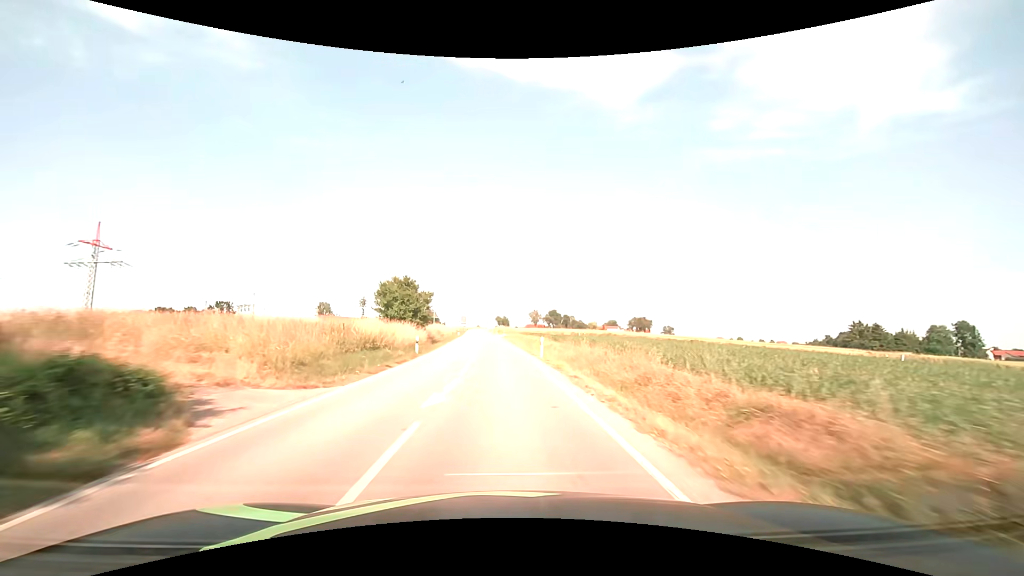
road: secondary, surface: asphalt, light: Day
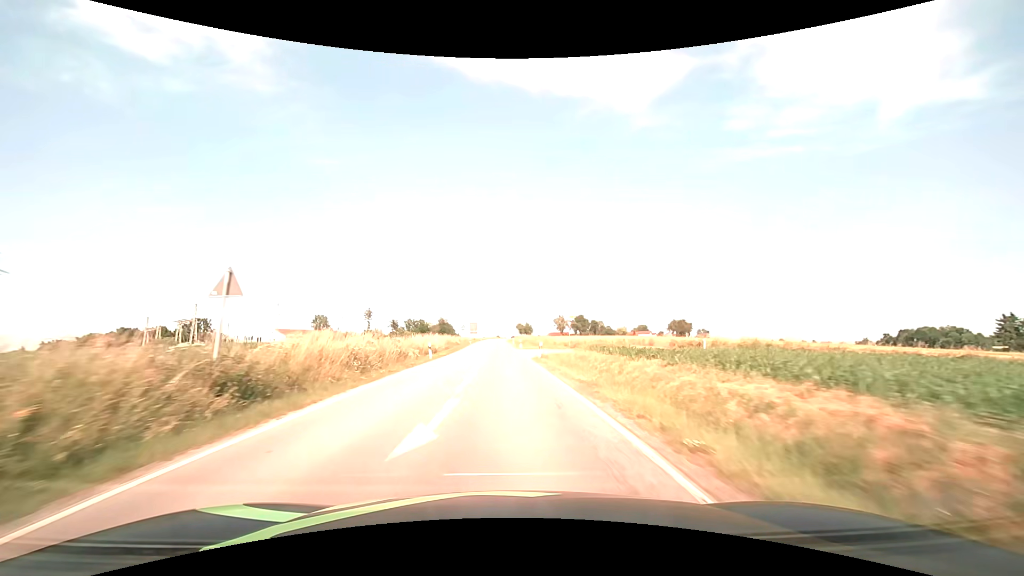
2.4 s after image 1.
(-1.2, +46.1) m; -2°
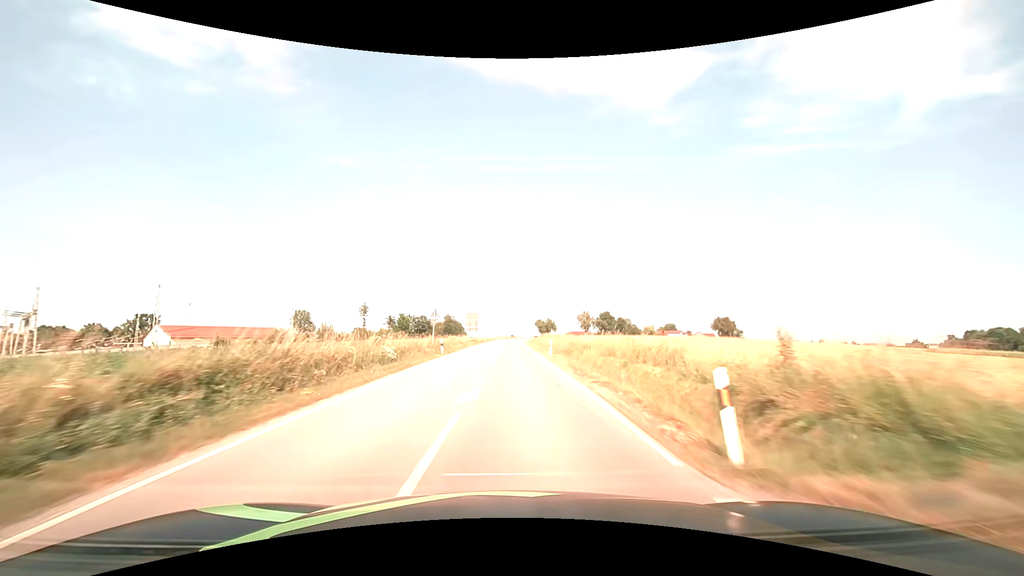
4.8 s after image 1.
(-0.9, +50.5) m; -2°
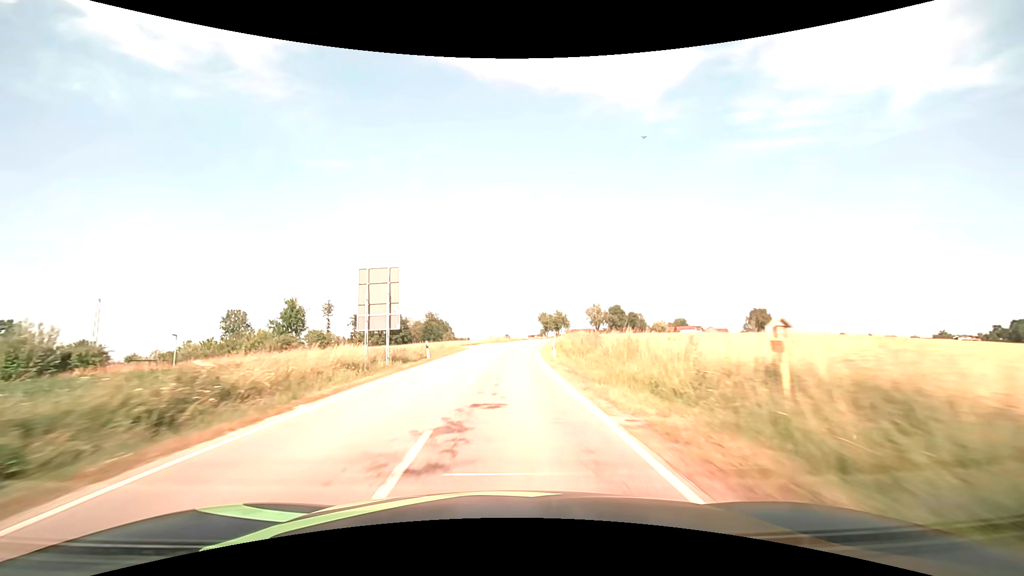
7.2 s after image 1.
(+0.4, +54.6) m; +1°
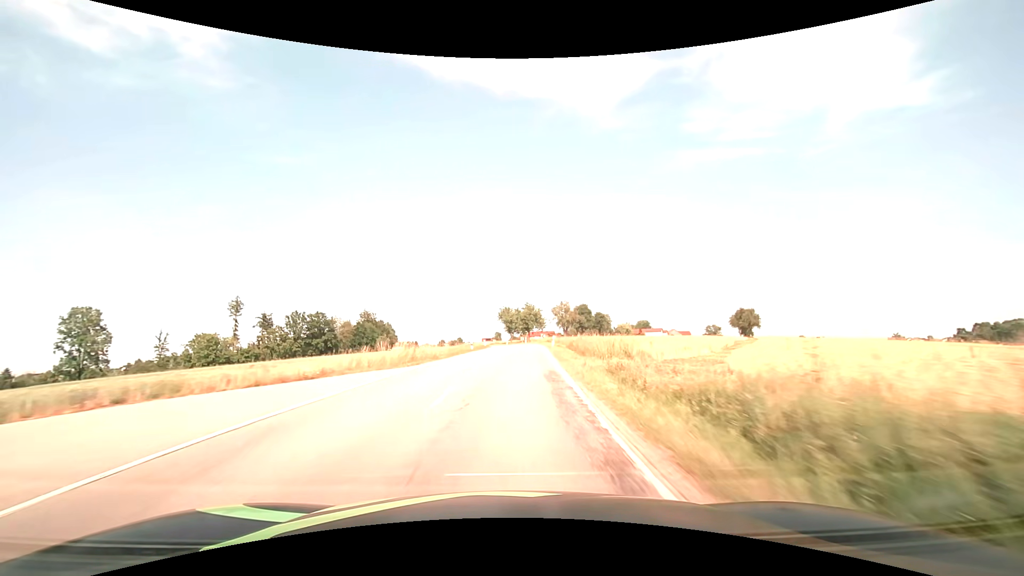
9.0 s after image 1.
(+1.1, +41.4) m; +5°
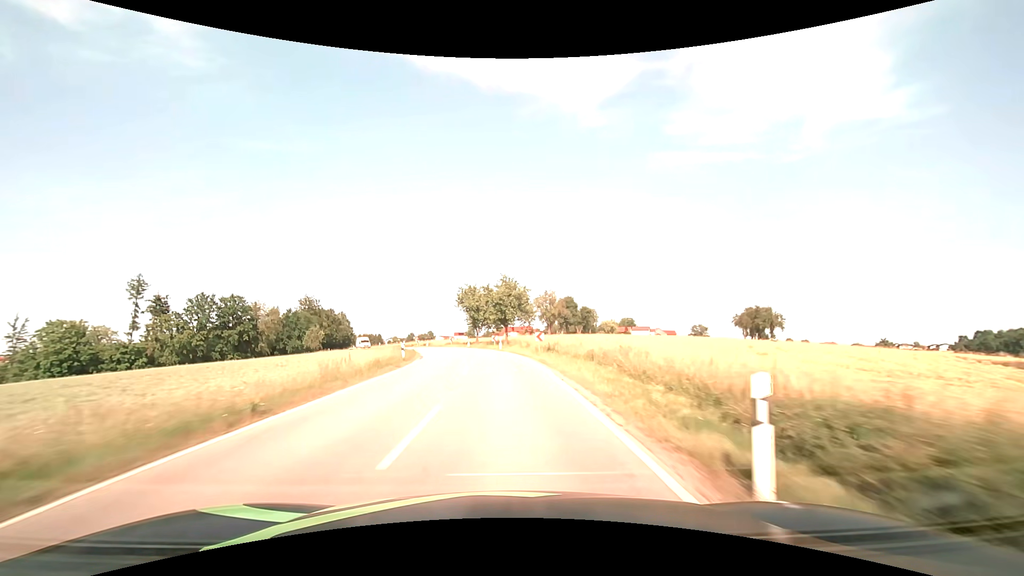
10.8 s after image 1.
(+1.7, +39.2) m; +3°
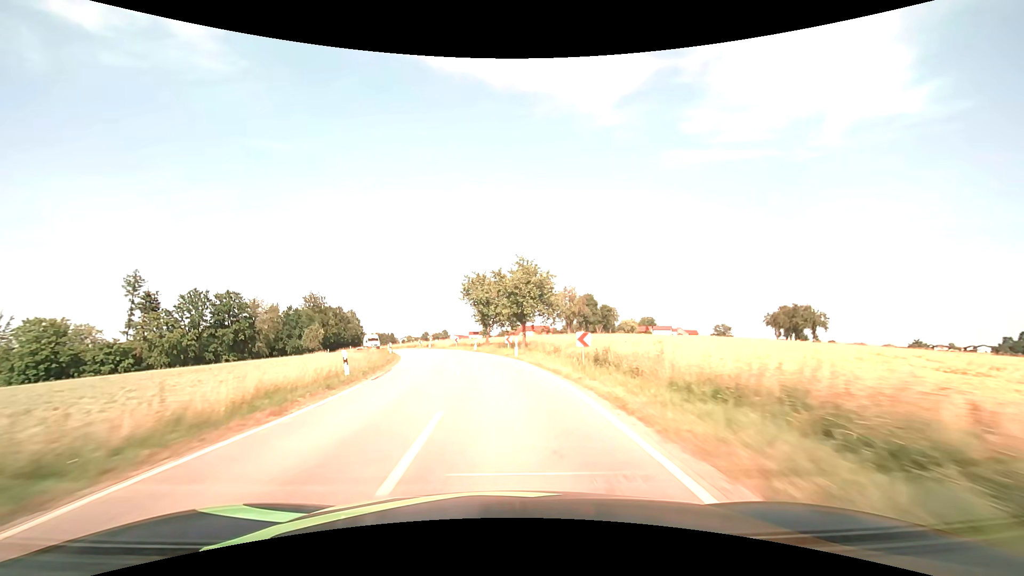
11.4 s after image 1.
(-0.2, +12.6) m; -2°
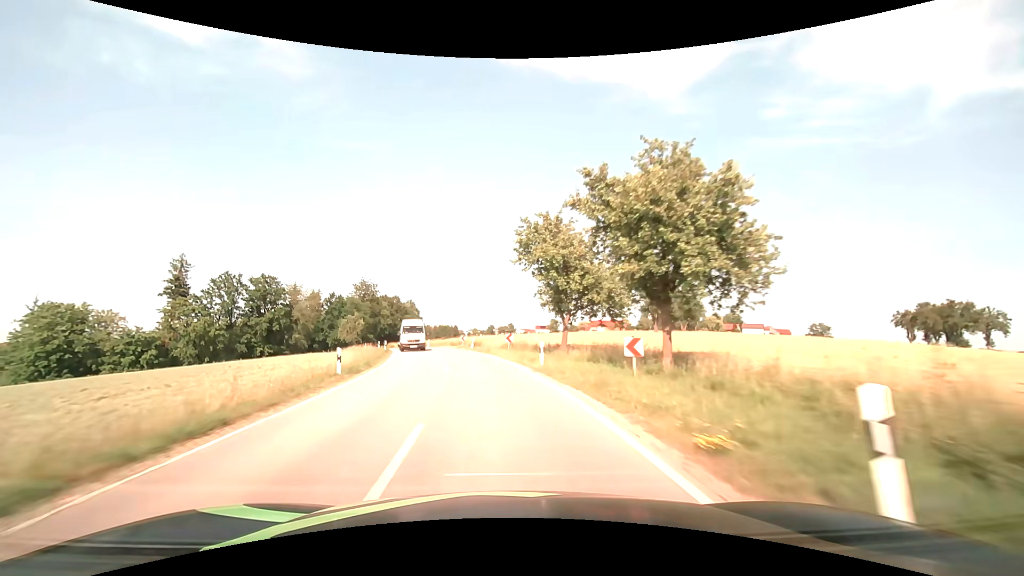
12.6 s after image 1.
(-1.4, +24.3) m; -7°
(0, +10) (-1, +20) (-3, +30) (-5, +40) (-7, +49) (-10, +59) (-13, +69) (-16, +78) (-19, +87) (-23, +97) m
